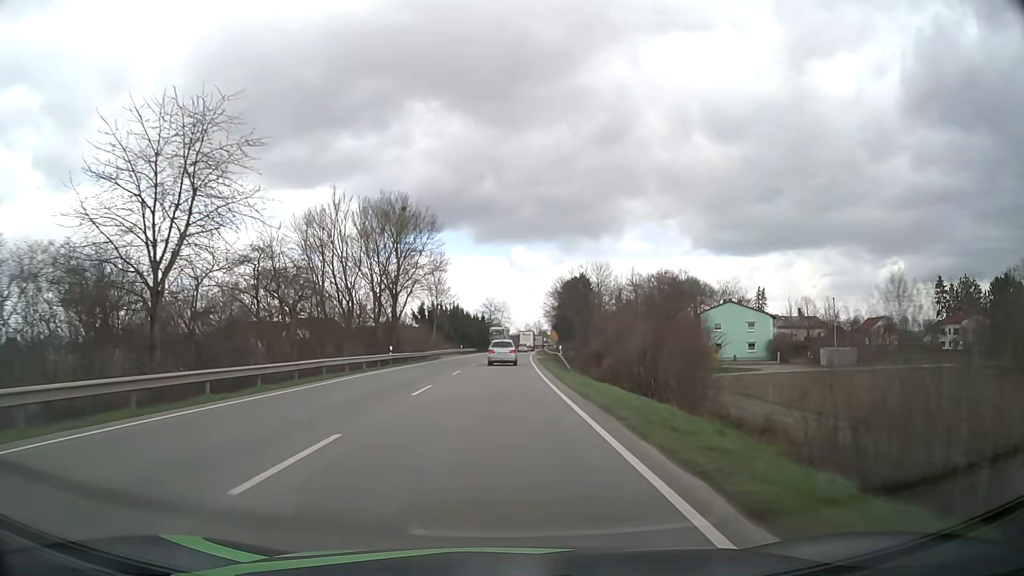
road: primary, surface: asphalt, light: Day
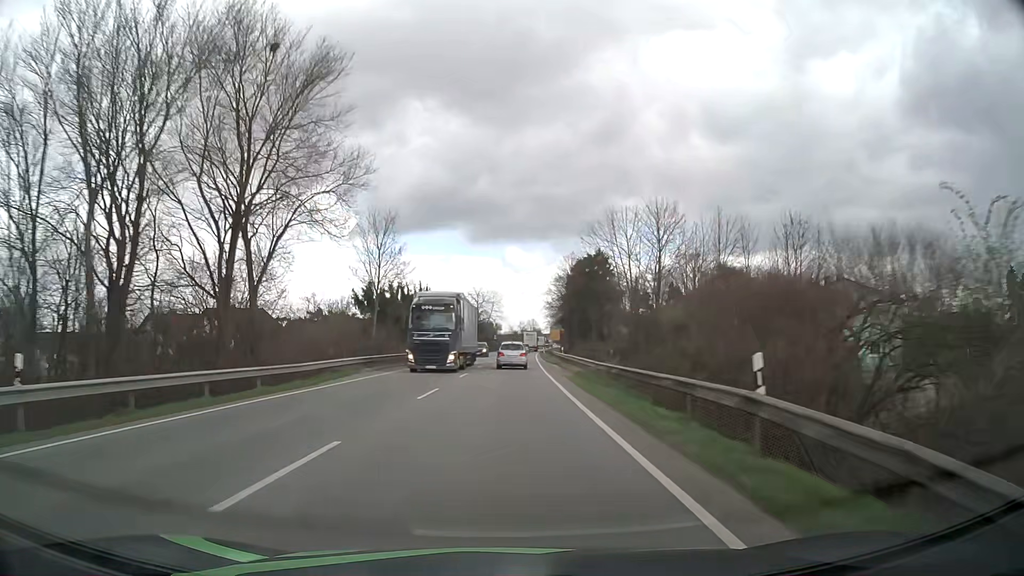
(+0.2, +36.3) m; +1°
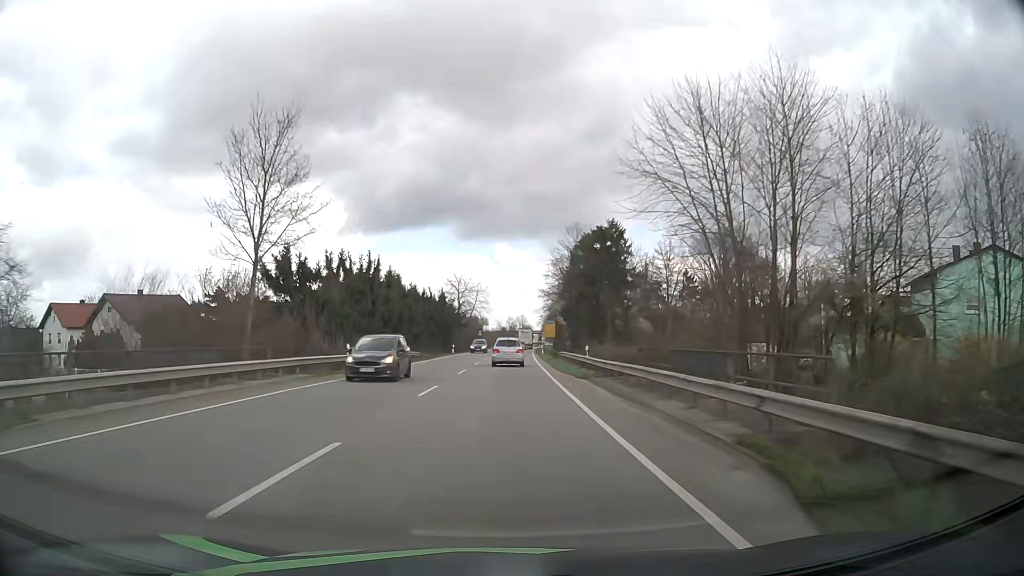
(+0.2, +23.9) m; +1°
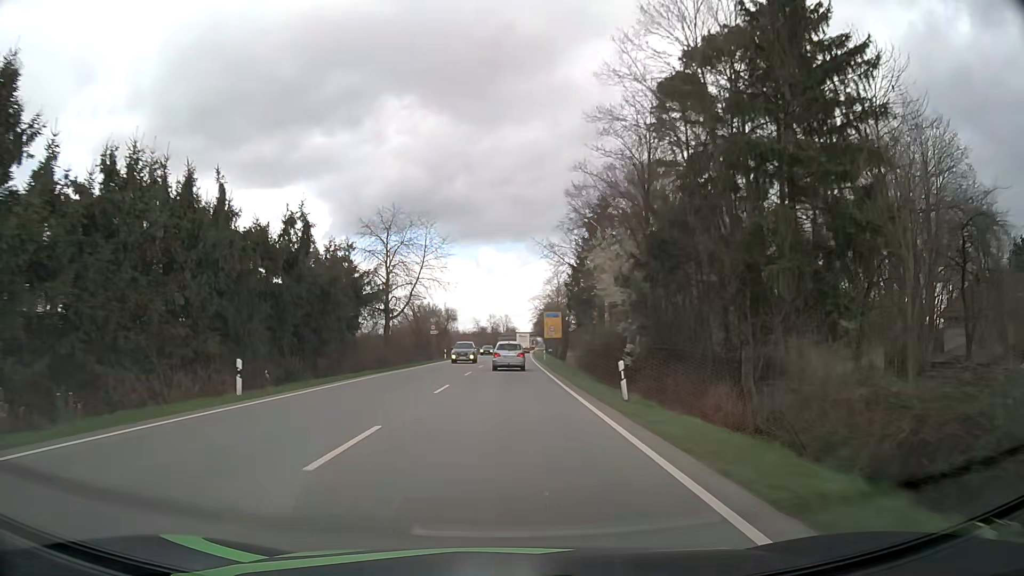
(+0.6, +57.4) m; +2°
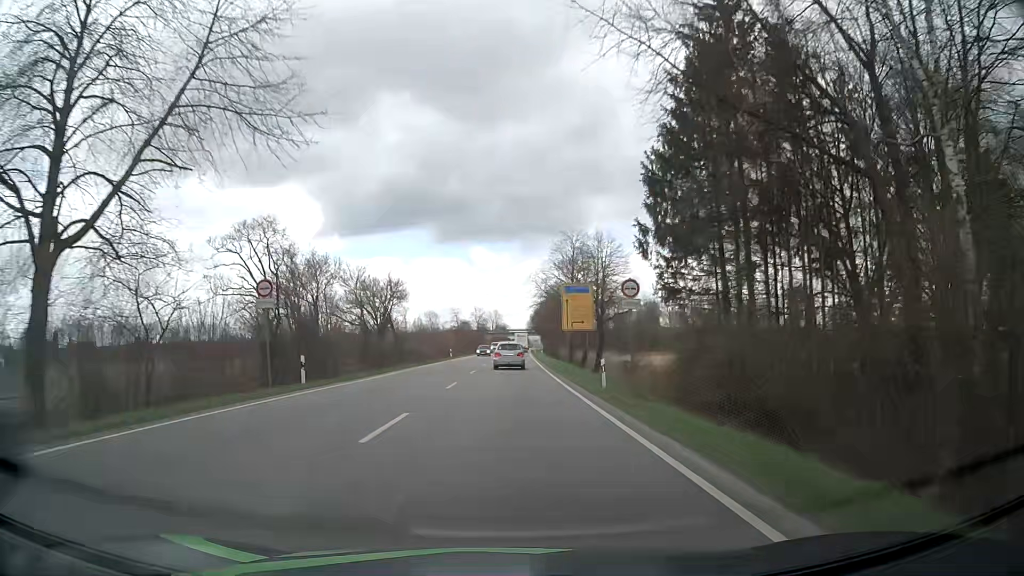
(+0.2, +45.3) m; 0°
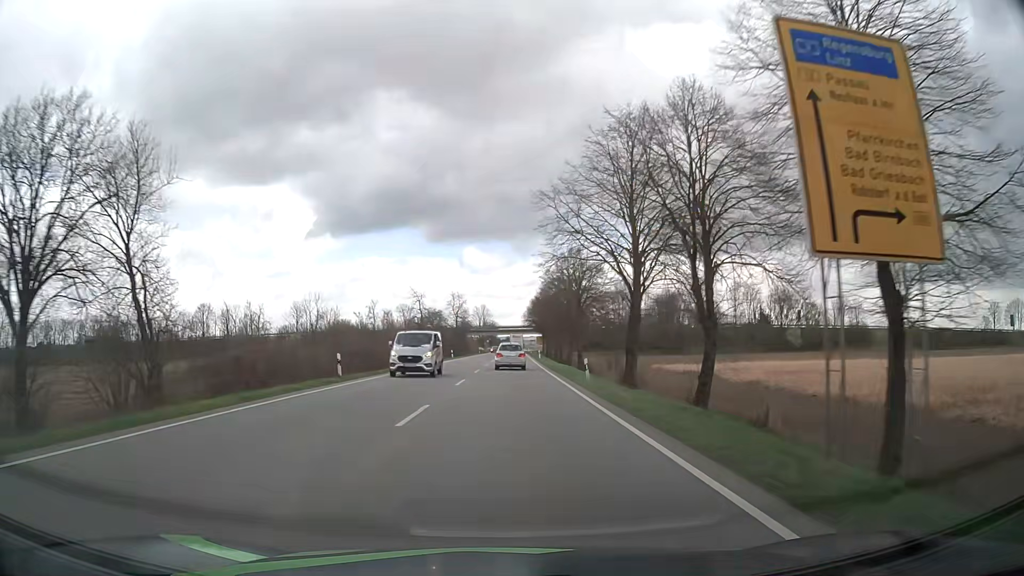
(+0.4, +45.8) m; +1°
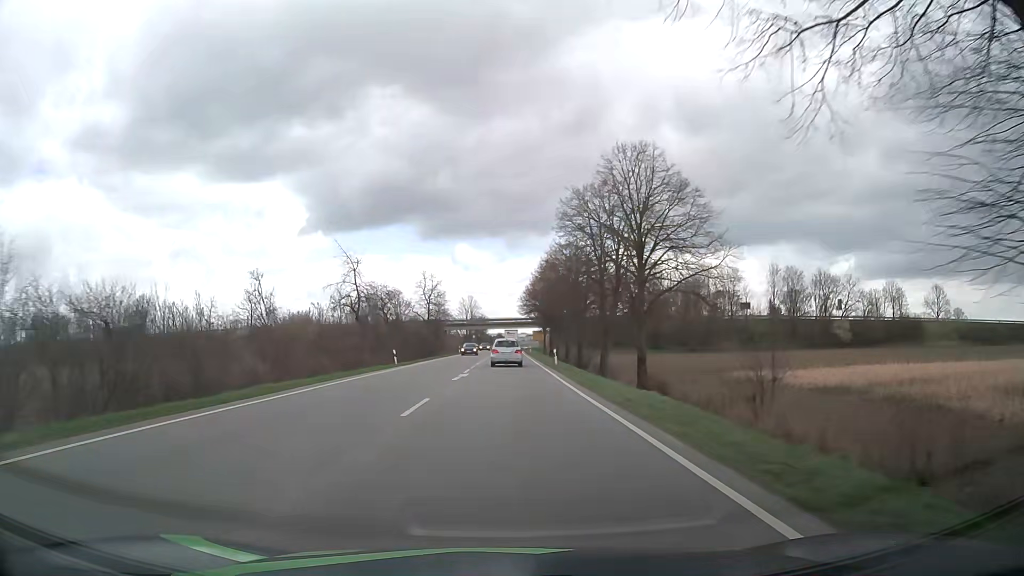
(+0.2, +34.9) m; +1°
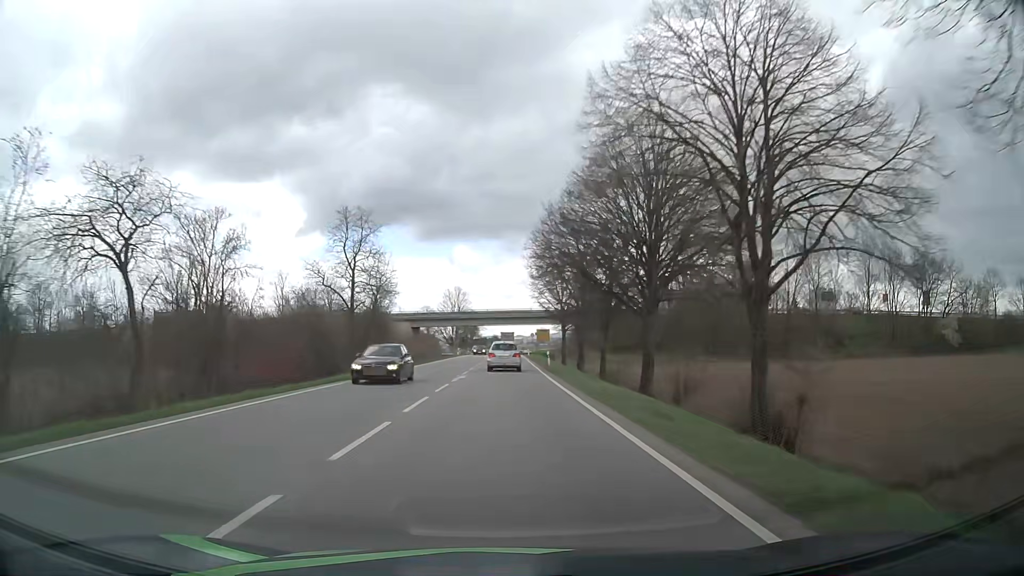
(+0.2, +46.7) m; +1°
(0, +10) (0, +20) (0, +30) (0, +40) (0, +50) (0, +60) (0, +70) (0, +80) (0, +90) (0, +100) m
